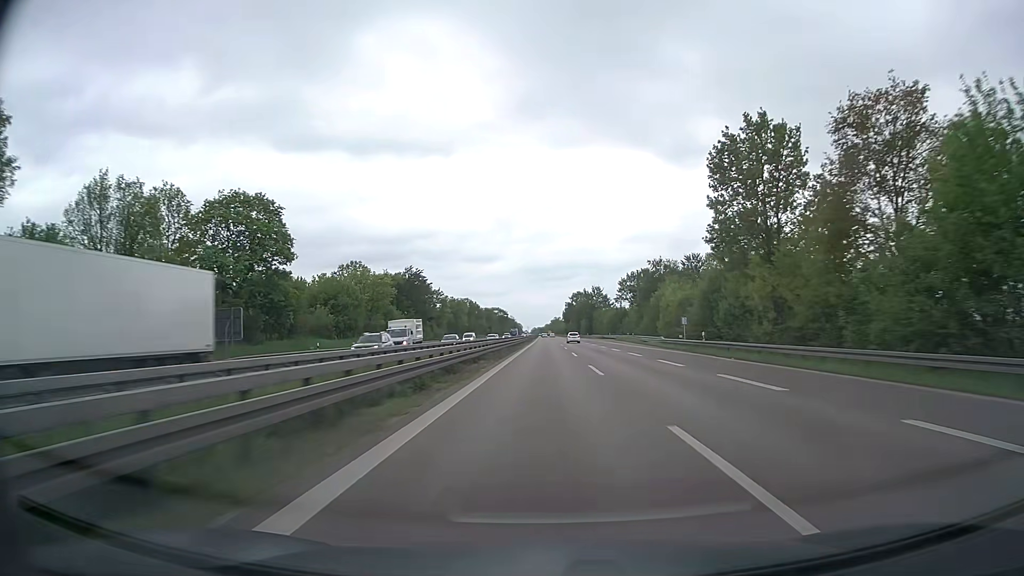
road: trunk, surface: asphalt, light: Day
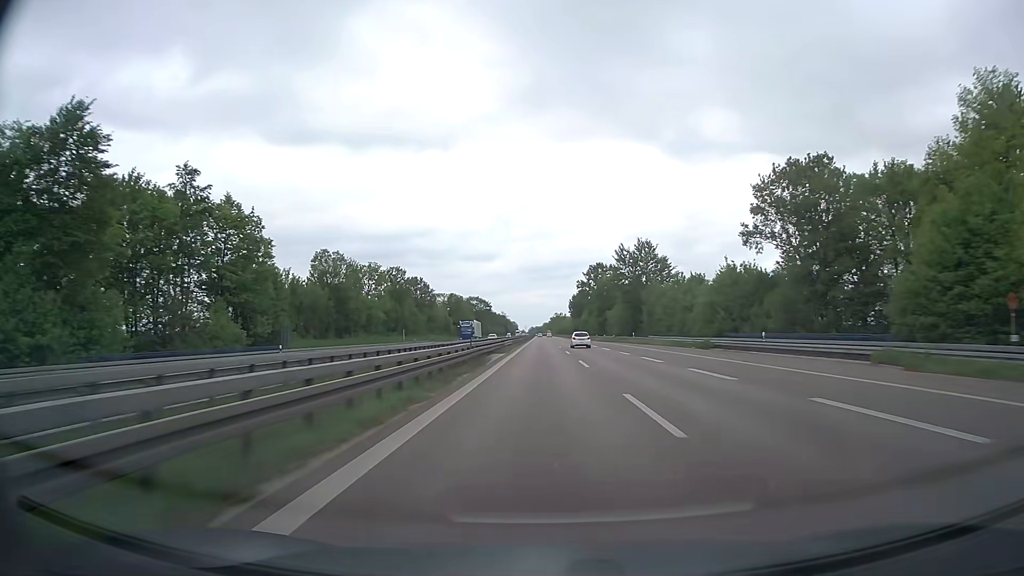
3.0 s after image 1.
(+0.2, +102.6) m; 0°
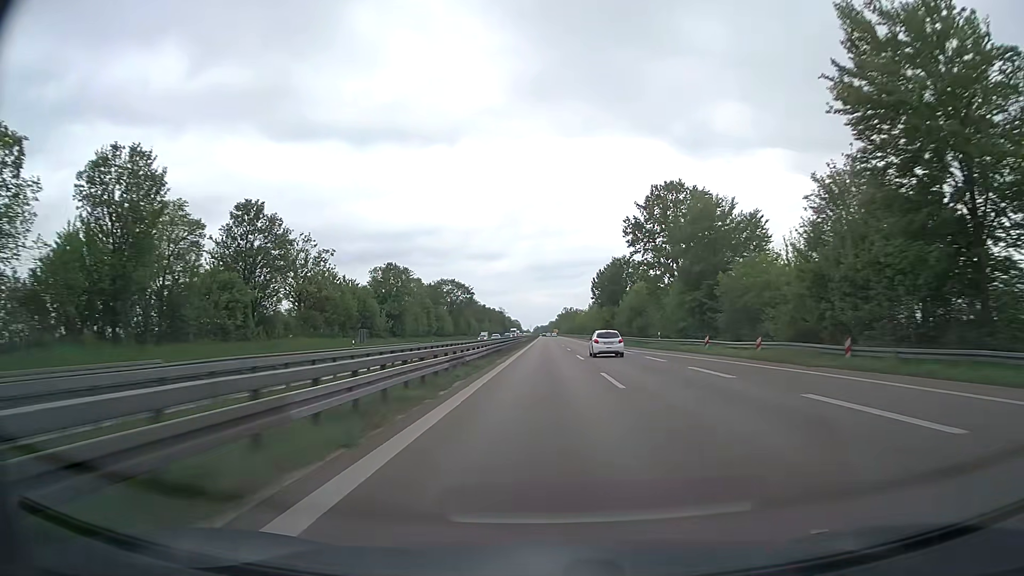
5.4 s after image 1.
(-0.5, +82.0) m; -1°
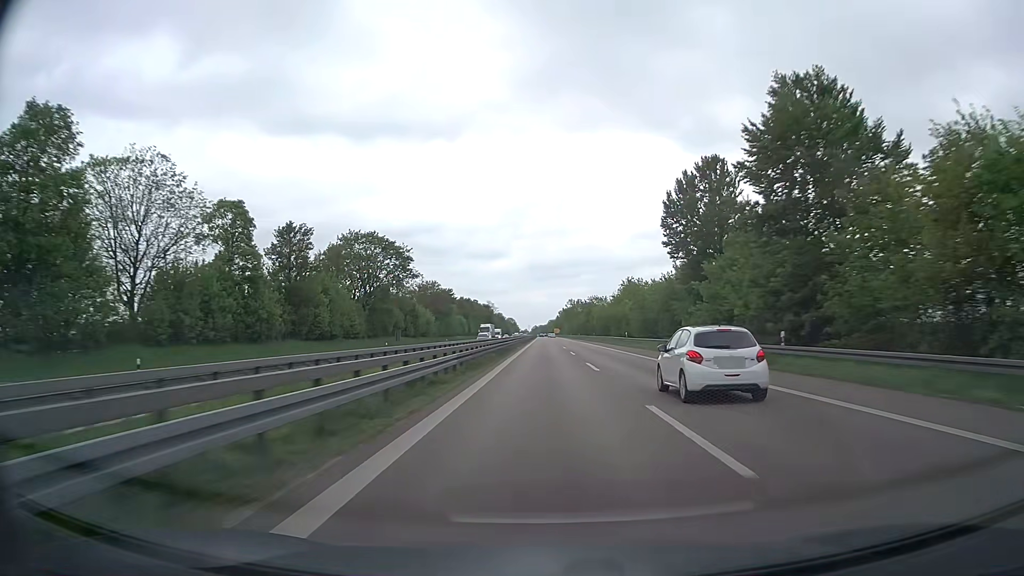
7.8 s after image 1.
(+0.1, +82.0) m; 0°
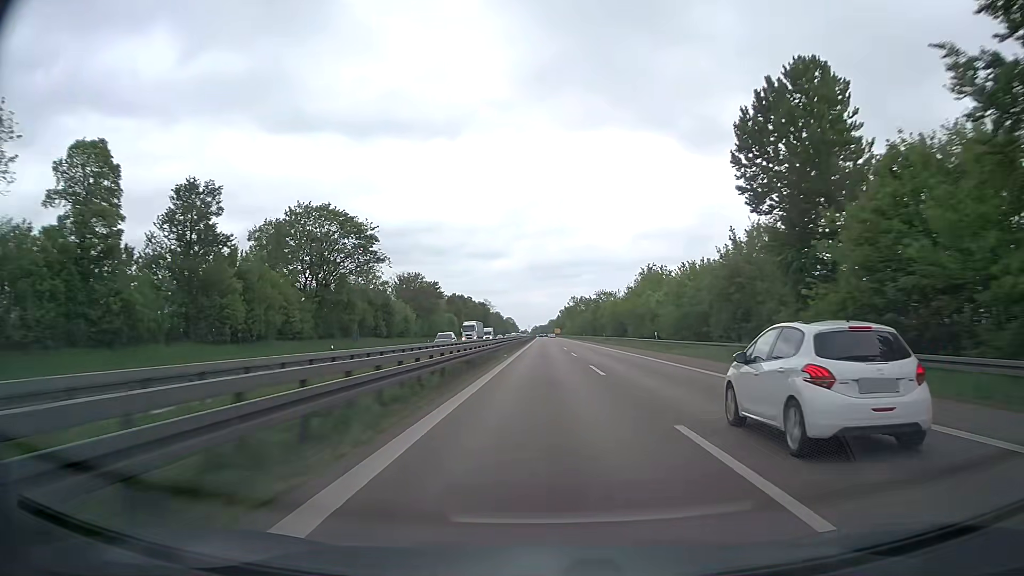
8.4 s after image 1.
(0.0, +20.5) m; 0°
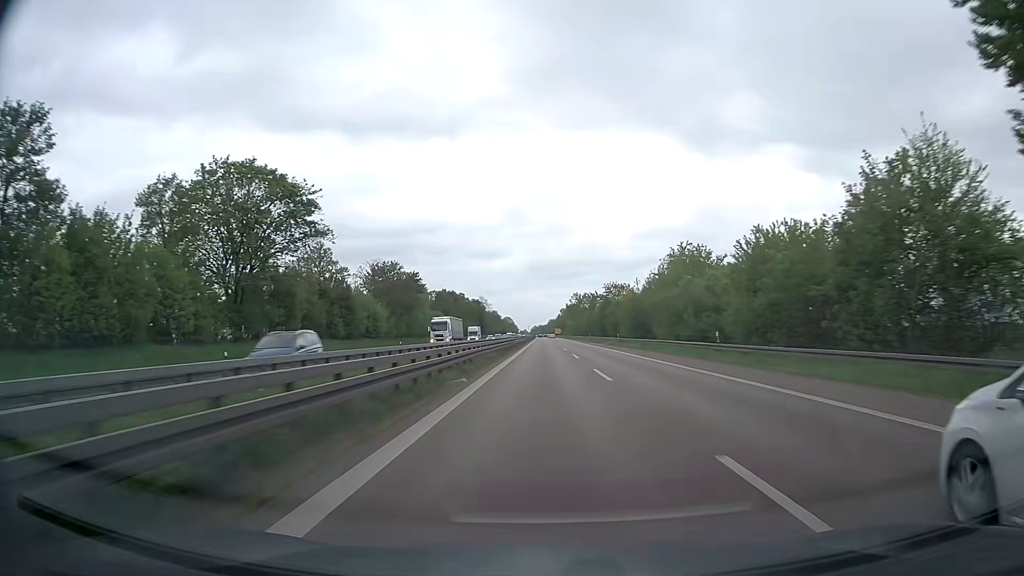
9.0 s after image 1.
(0.0, +20.5) m; 0°
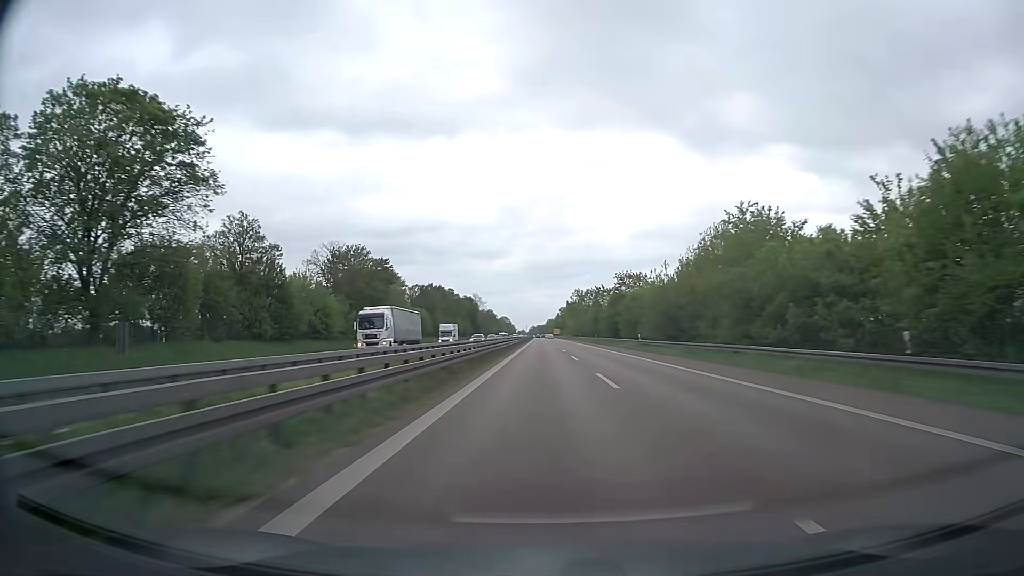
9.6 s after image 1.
(0.0, +20.5) m; 0°
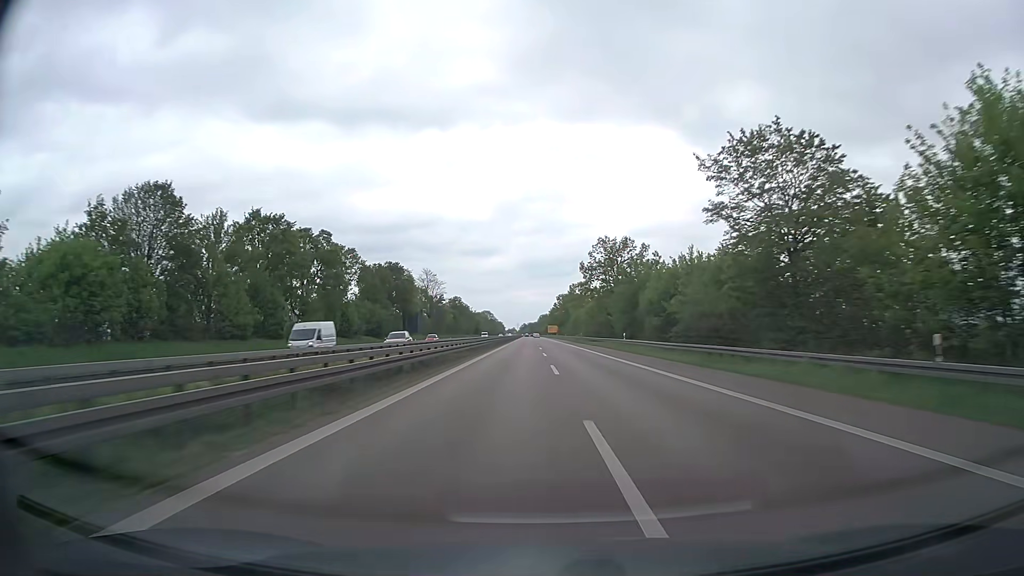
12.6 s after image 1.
(+0.6, +102.3) m; +1°
(0, +10) (0, +20) (0, +30) (0, +40) (0, +50) (0, +60) (0, +70) (0, +80) (0, +90) (0, +100) m
